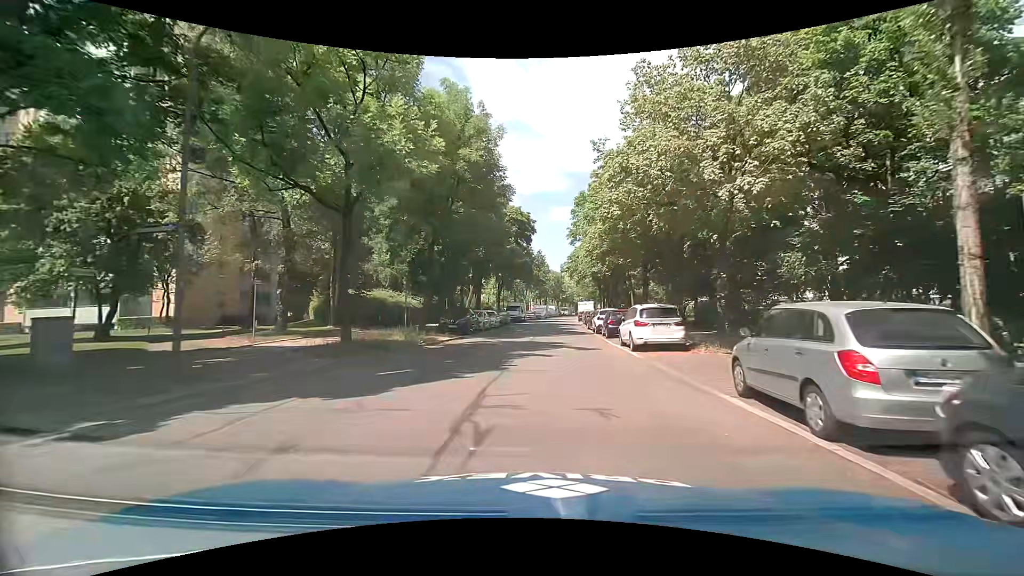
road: residential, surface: asphalt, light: Day
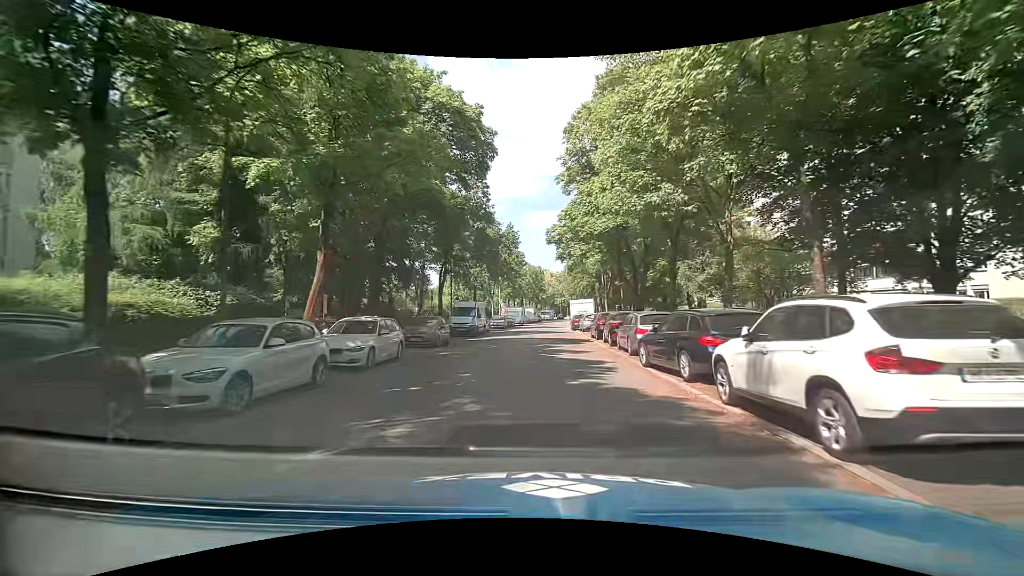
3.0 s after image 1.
(+0.6, +26.1) m; +2°
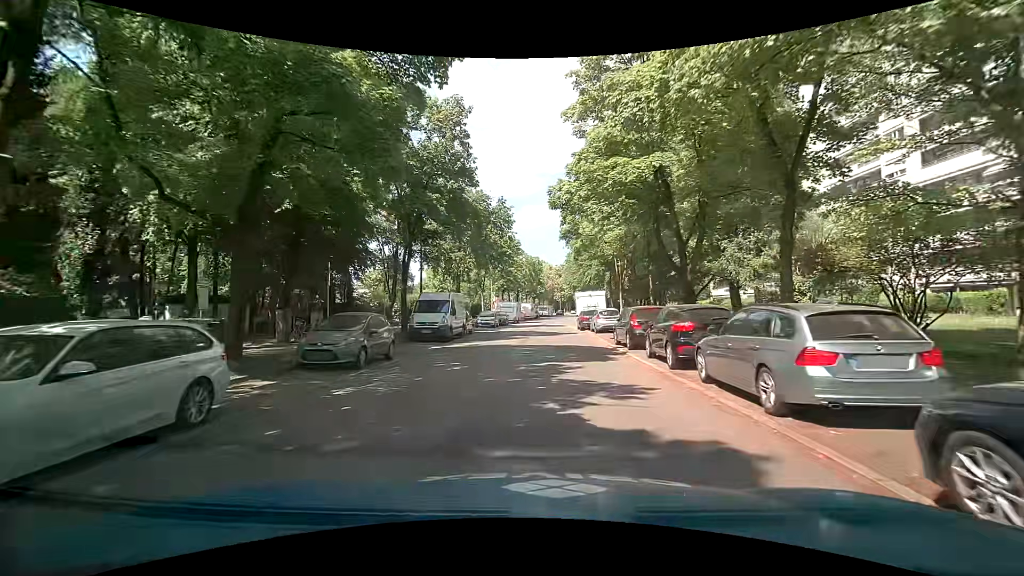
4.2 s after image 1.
(+0.1, +9.7) m; 0°
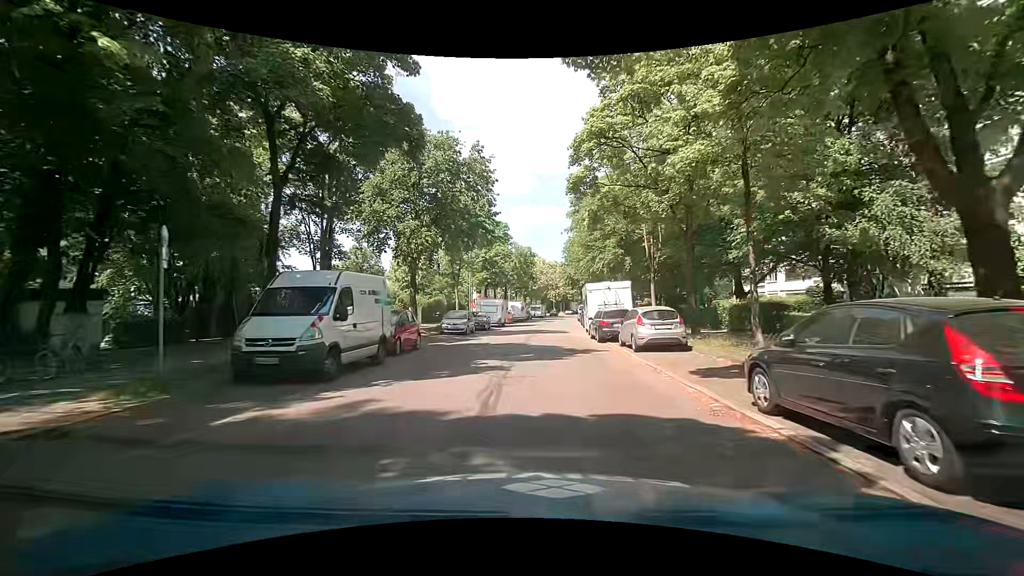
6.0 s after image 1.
(+0.1, +13.2) m; 0°
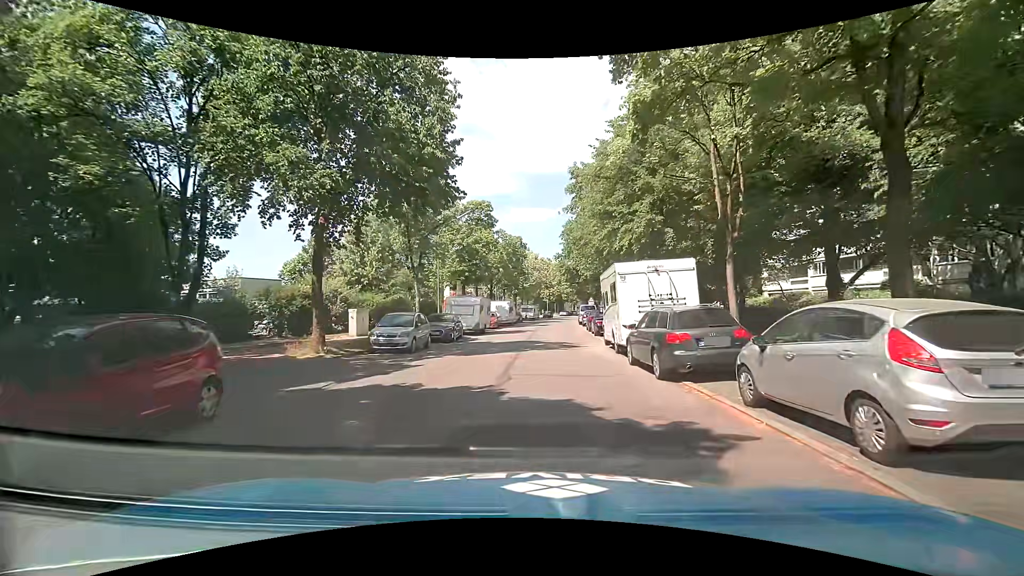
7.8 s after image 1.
(+0.5, +11.7) m; +2°
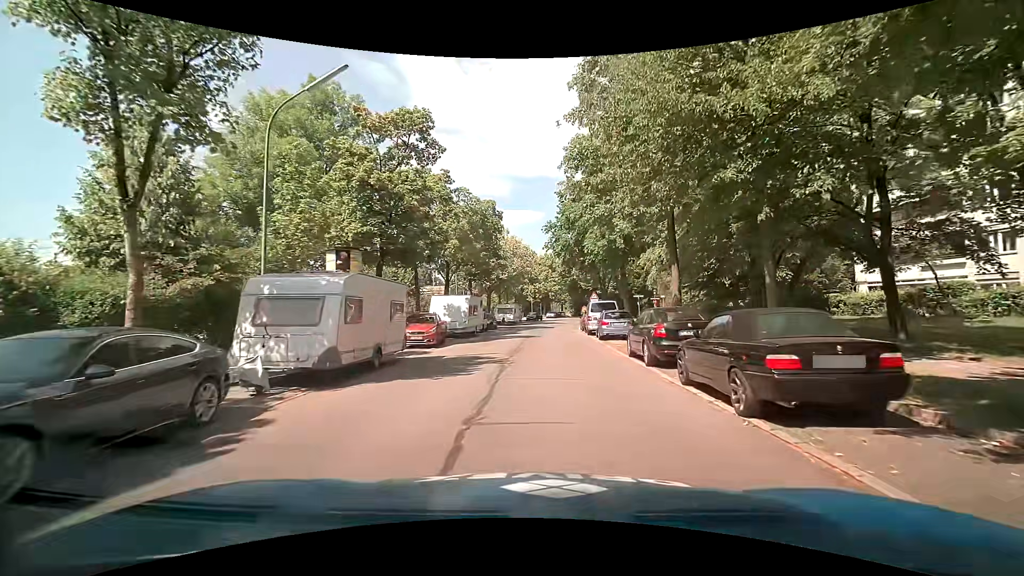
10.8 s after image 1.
(+0.5, +20.7) m; +1°
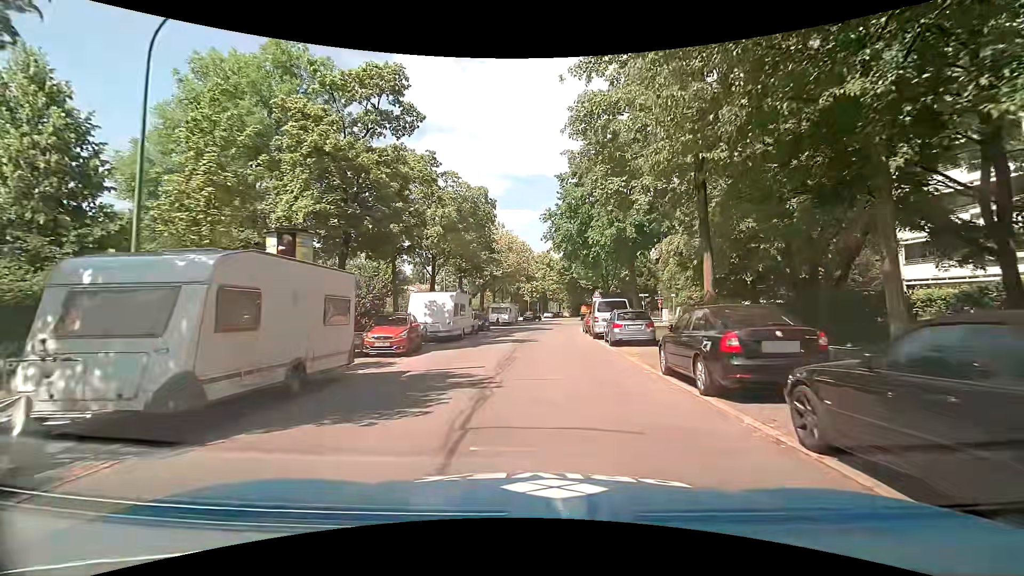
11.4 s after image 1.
(+0.1, +4.3) m; +1°
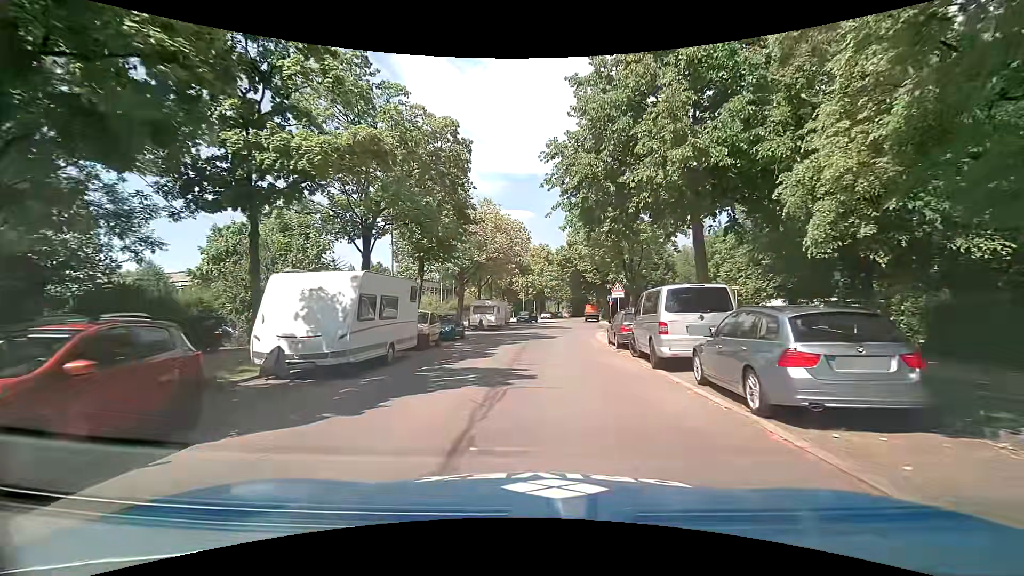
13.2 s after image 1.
(+0.3, +13.1) m; +2°
(0, +10) (0, +20) (+1, +30) (+2, +40) (+3, +50) (+4, +60) (+4, +70) (+5, +80) (+6, +90) (+9, +99) m
